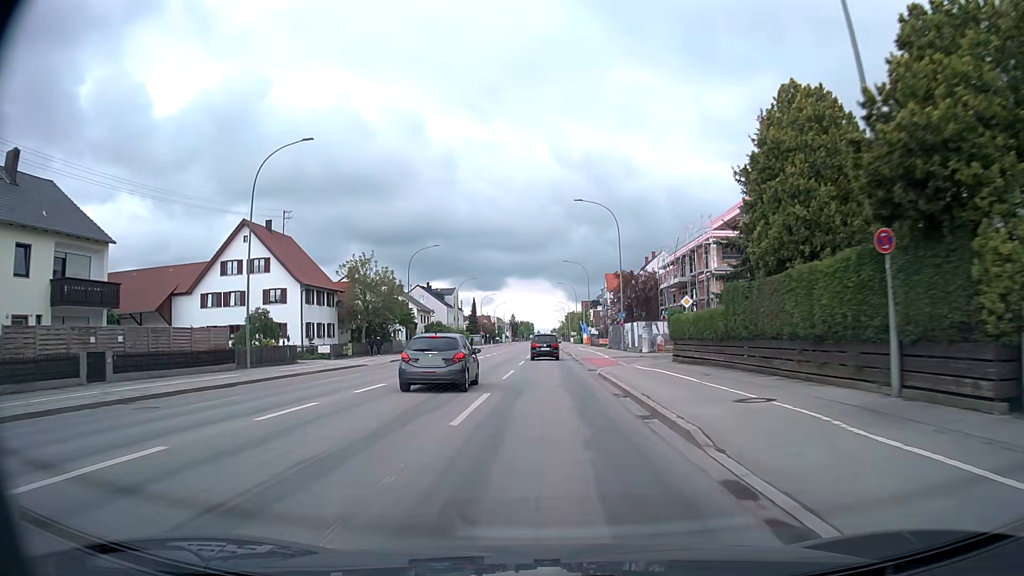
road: tertiary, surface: asphalt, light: Day
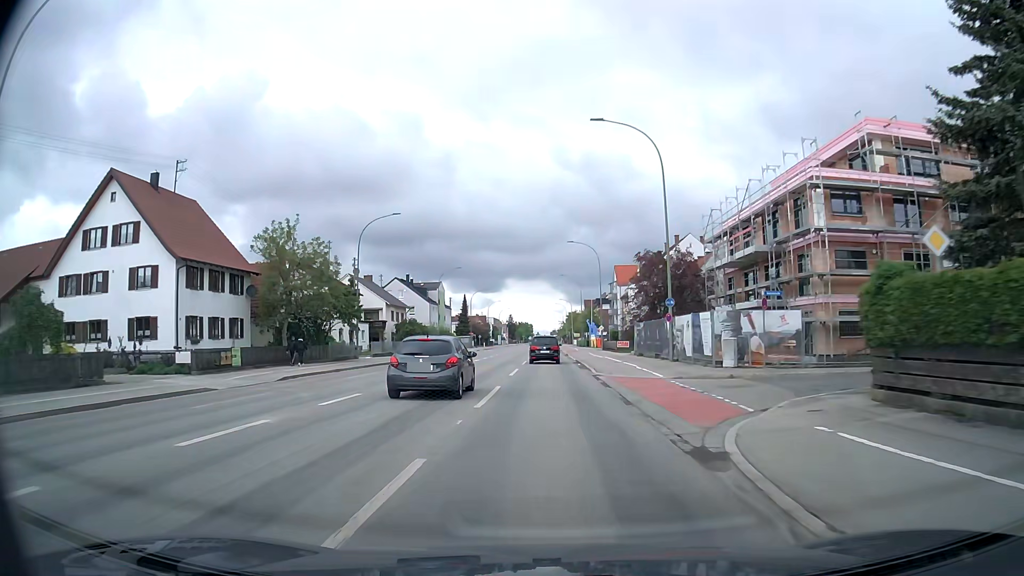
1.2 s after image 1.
(0.0, +20.8) m; 0°
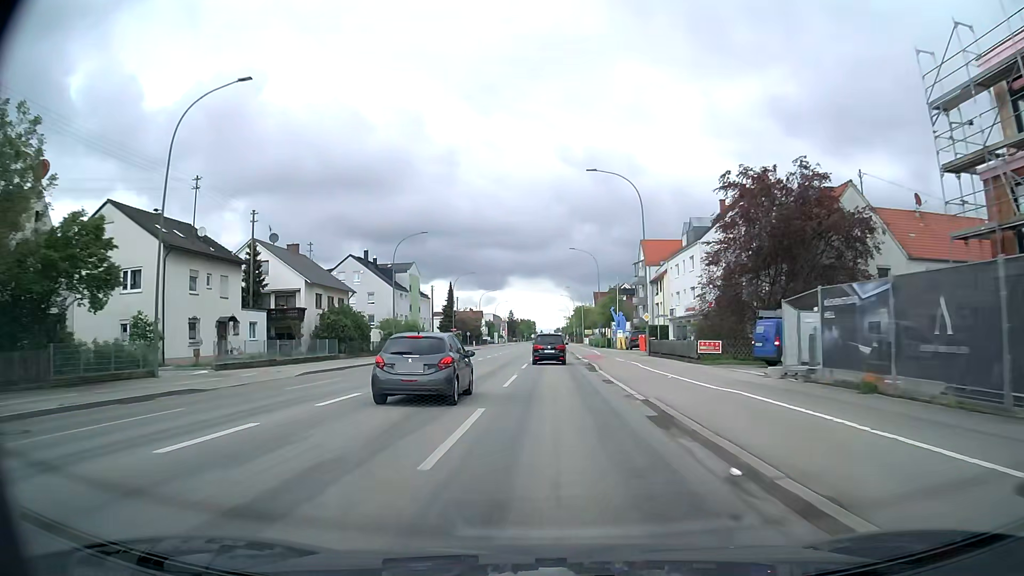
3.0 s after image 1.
(-0.1, +30.9) m; 0°
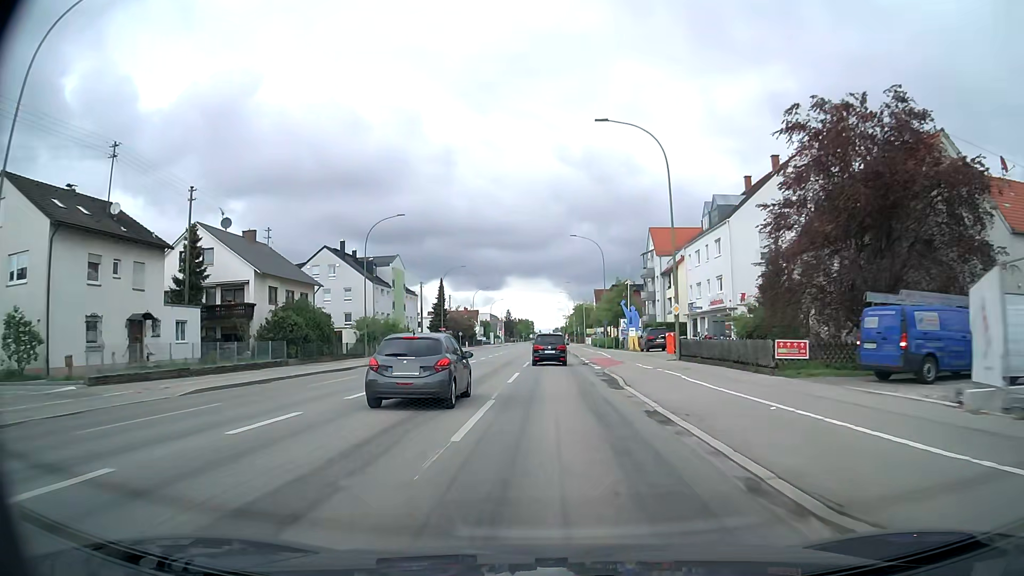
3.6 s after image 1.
(0.0, +10.1) m; 0°
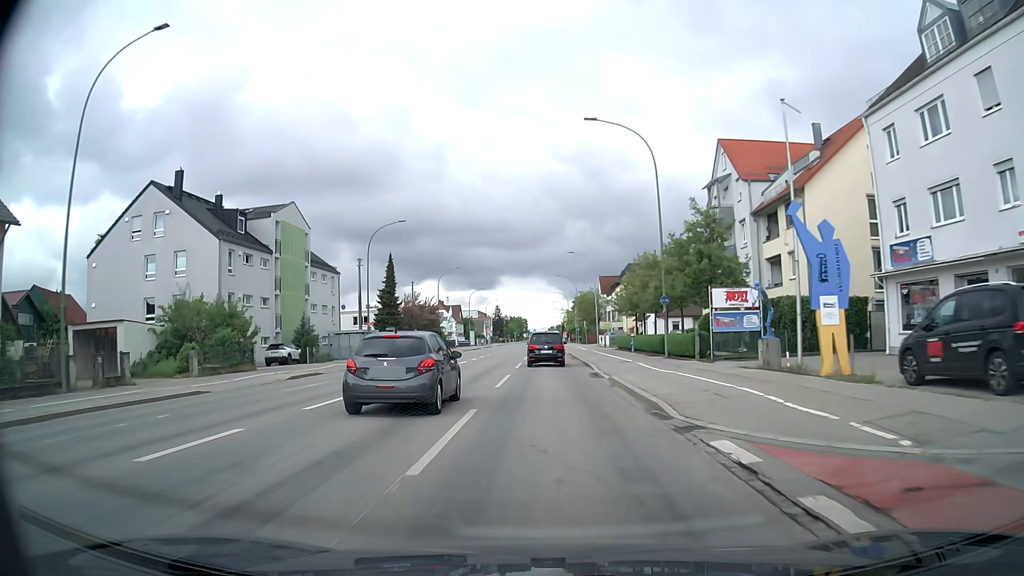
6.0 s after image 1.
(+0.2, +38.2) m; +1°
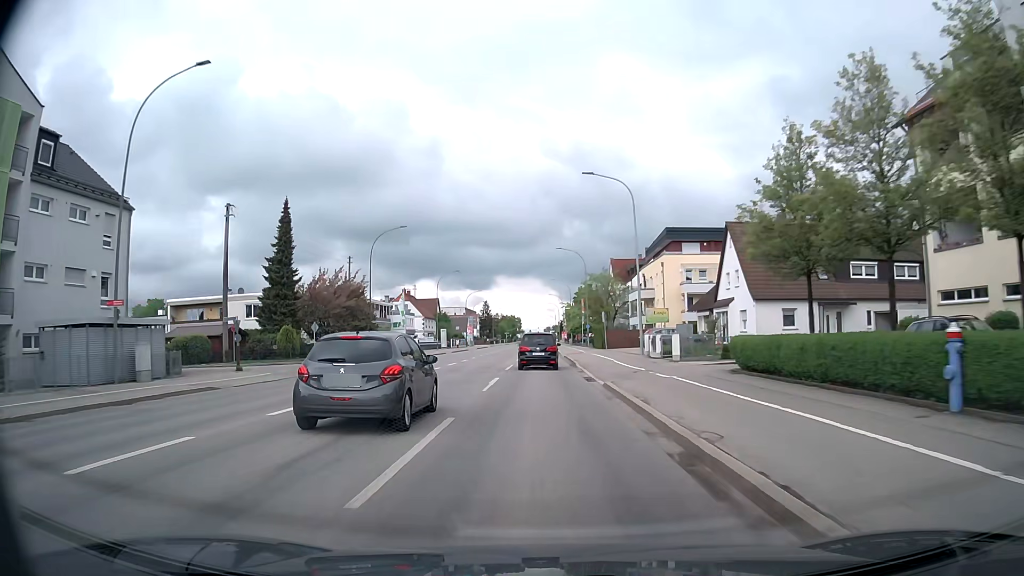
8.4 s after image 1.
(0.0, +37.3) m; 0°
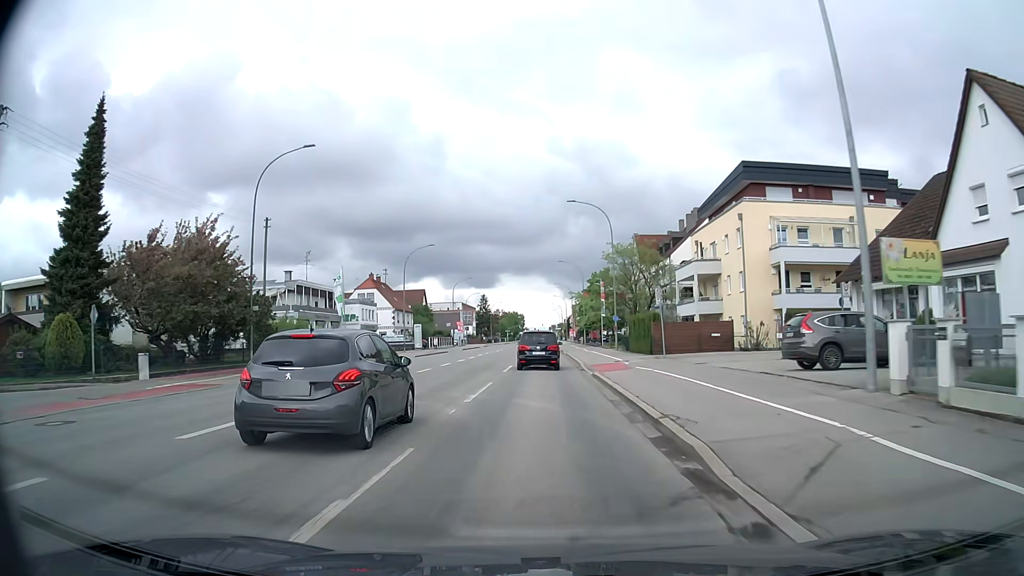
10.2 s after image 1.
(-0.2, +27.3) m; -1°
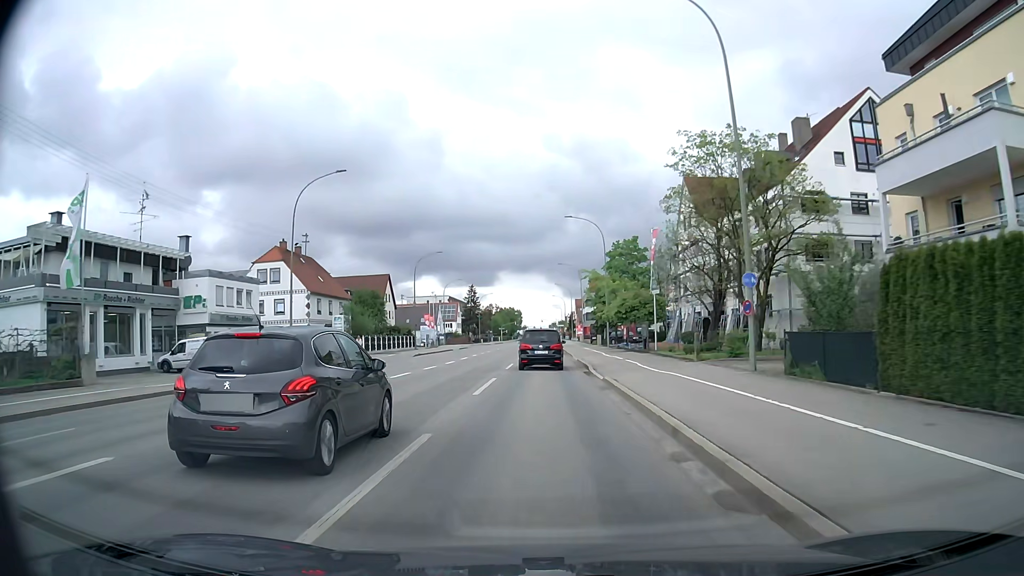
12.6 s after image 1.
(-0.2, +35.0) m; 0°
